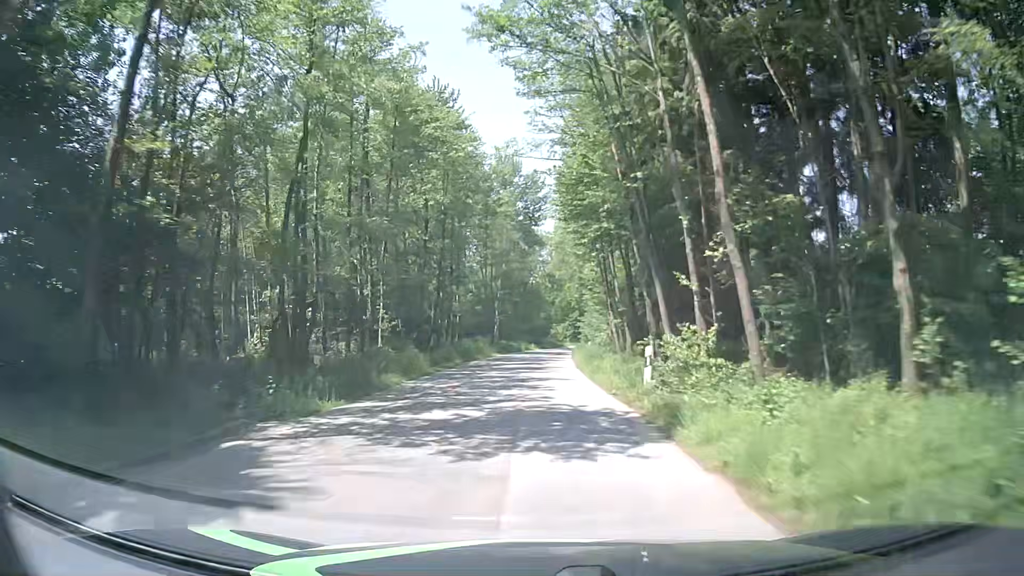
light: Day
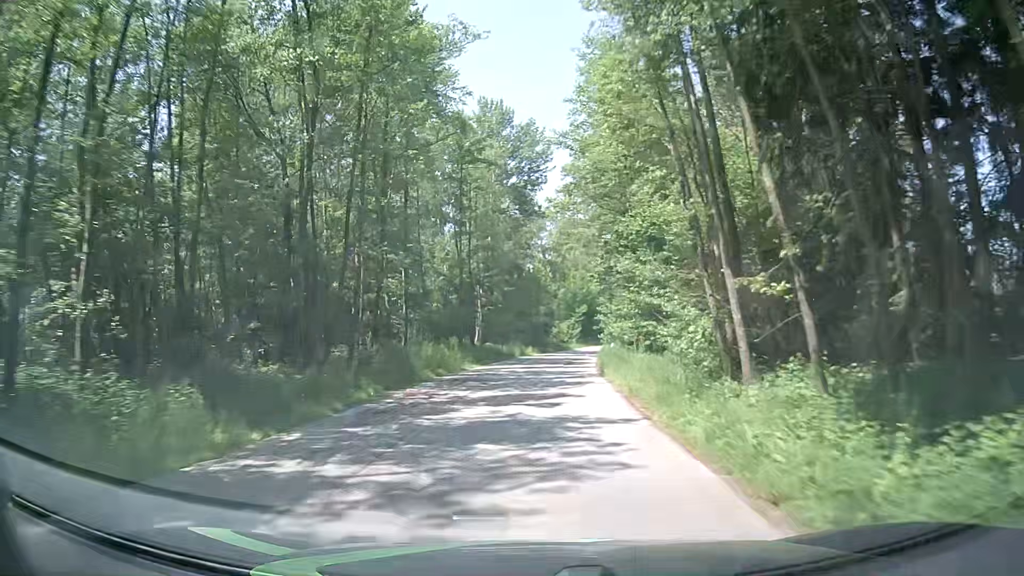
(-0.1, +18.7) m; 0°
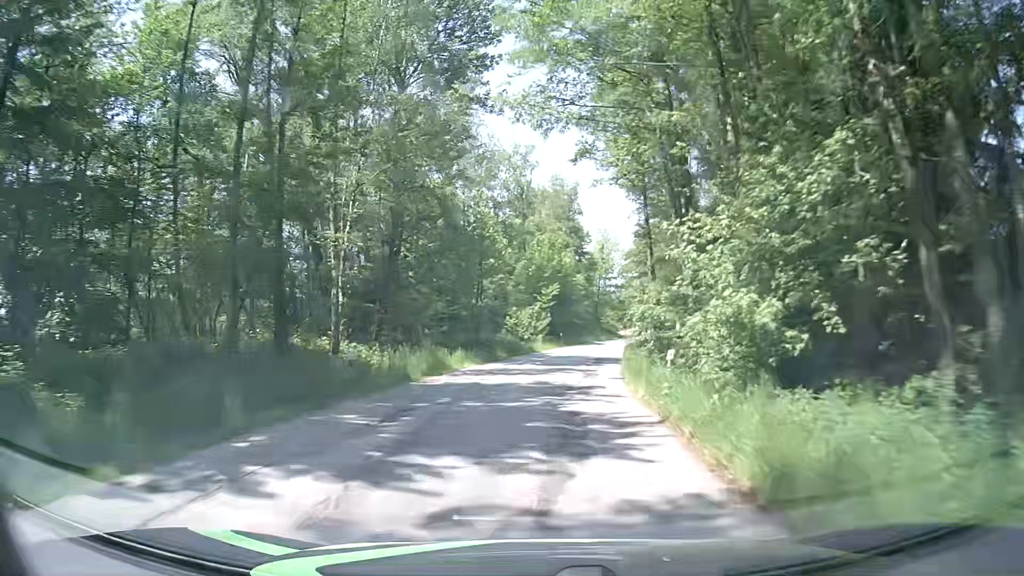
(+0.7, +27.2) m; +4°
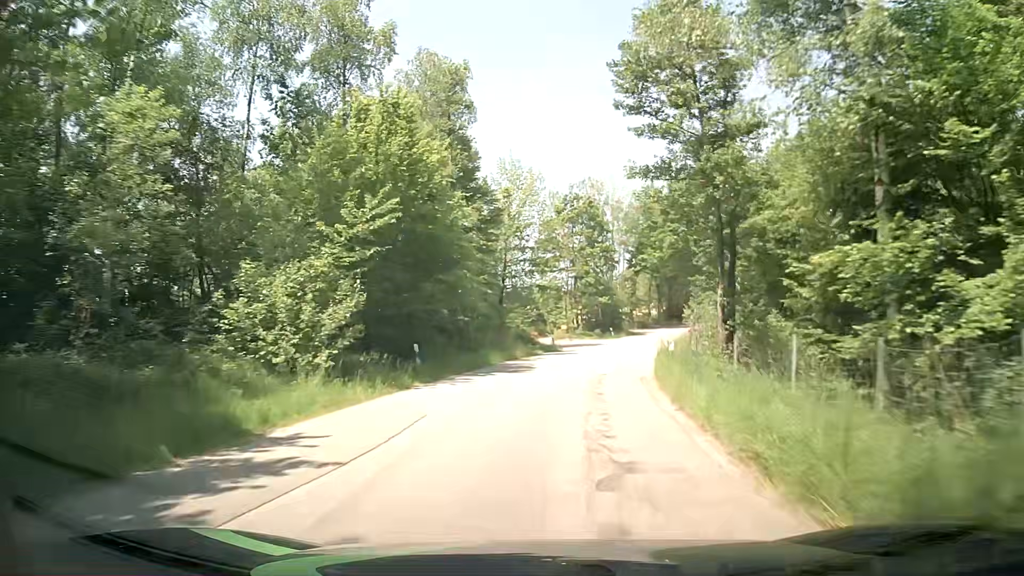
(+2.0, +34.9) m; +8°
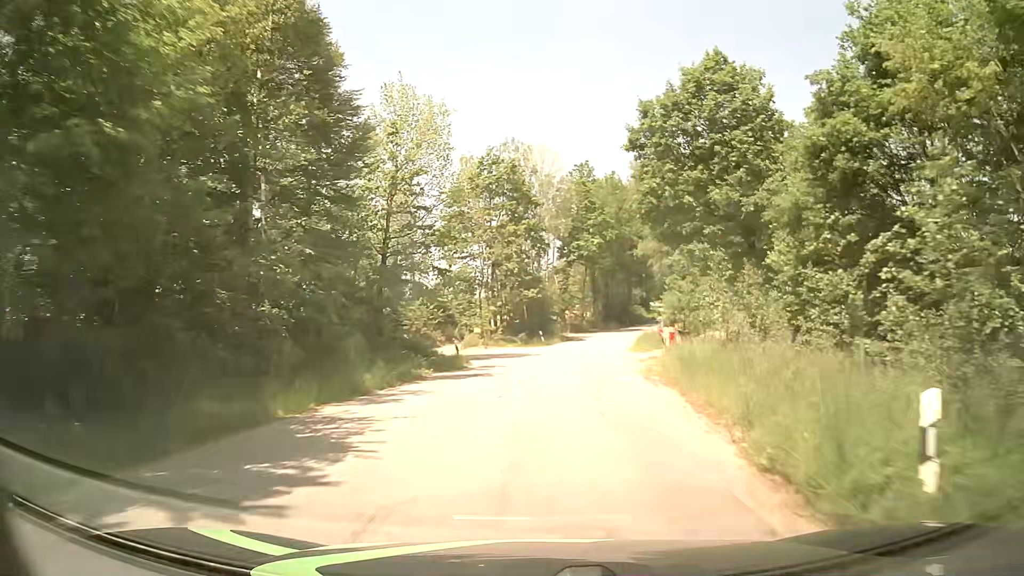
(+0.9, +16.7) m; +7°
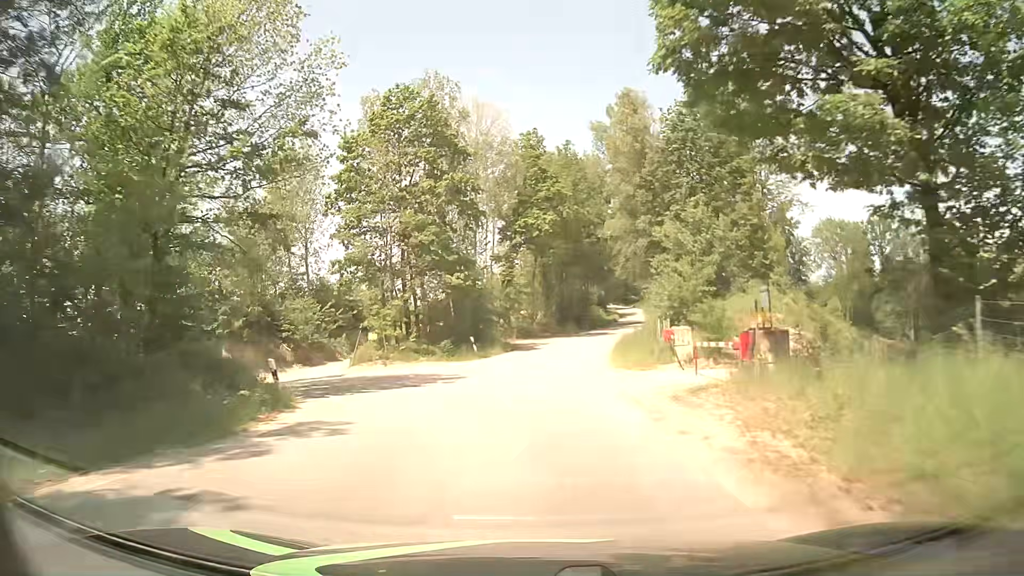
(+0.9, +16.5) m; +5°
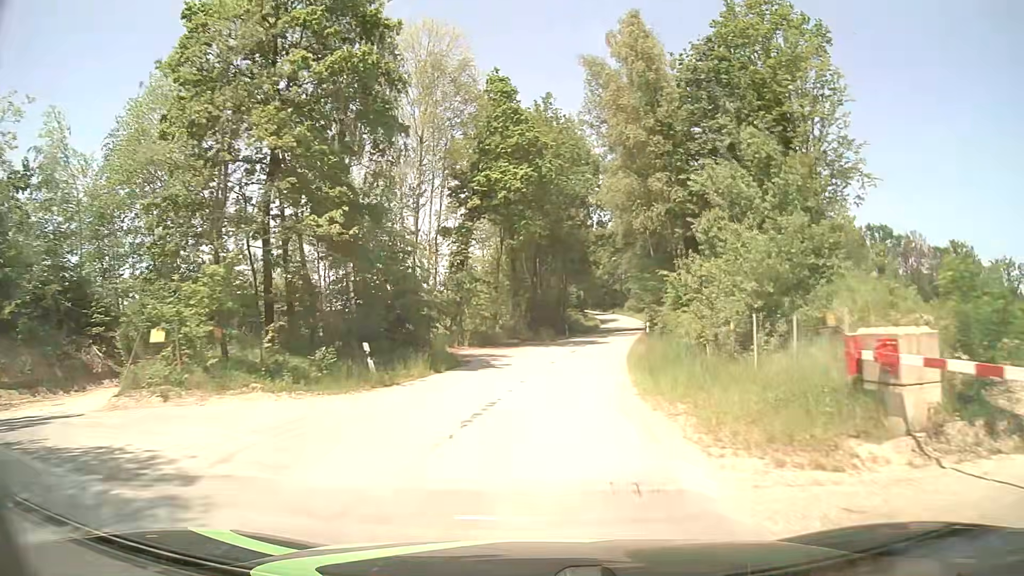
(+0.2, +16.4) m; +3°
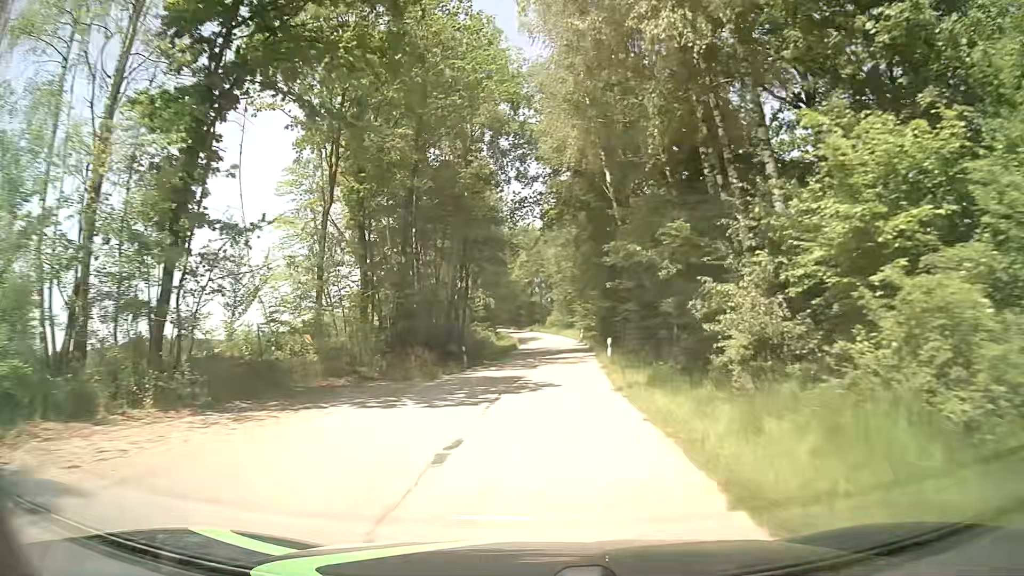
(+1.3, +24.9) m; +7°
(0, +10) (+1, +20) (+1, +30) (+2, +40) (+2, +50) (+2, +60) (+2, +70) (+2, +80) (+1, +90) (-1, +100) m
